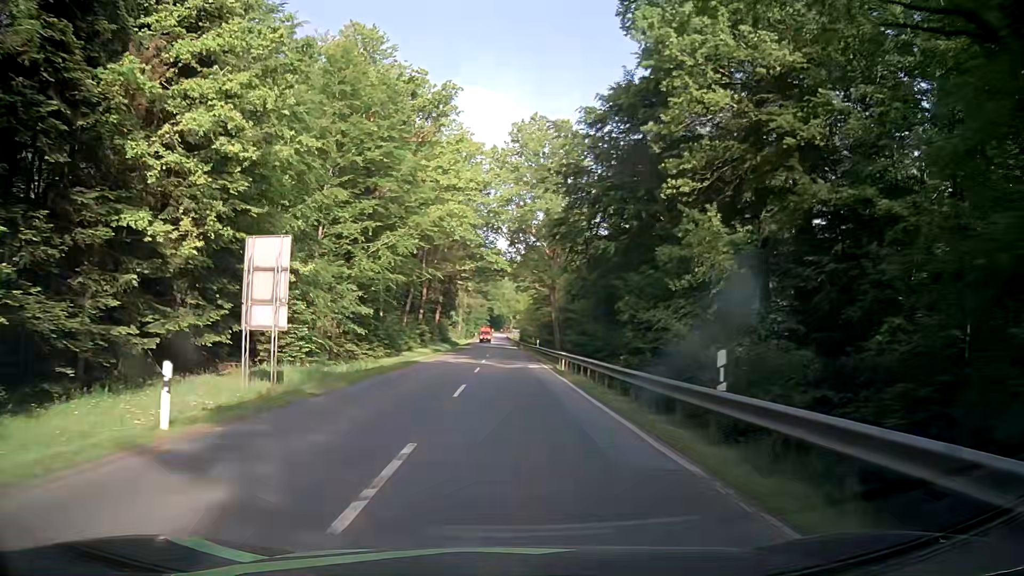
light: Day
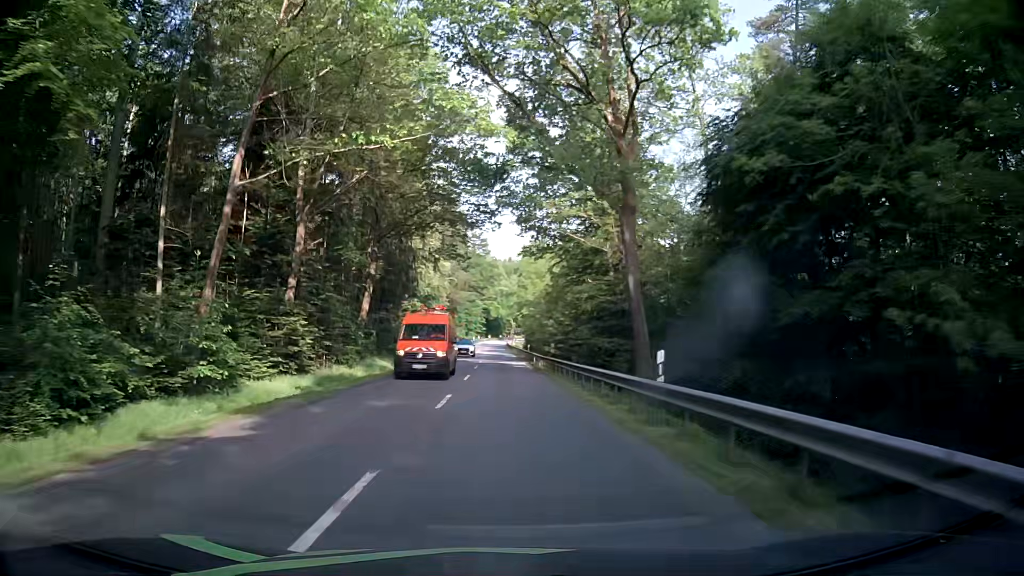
(-0.3, +45.5) m; 0°
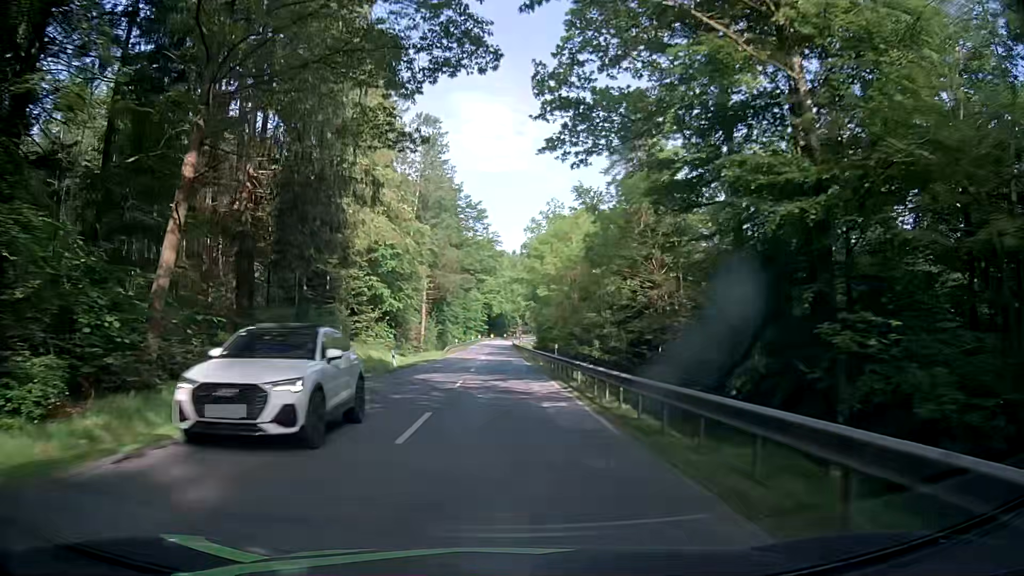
(0.0, +27.3) m; 0°
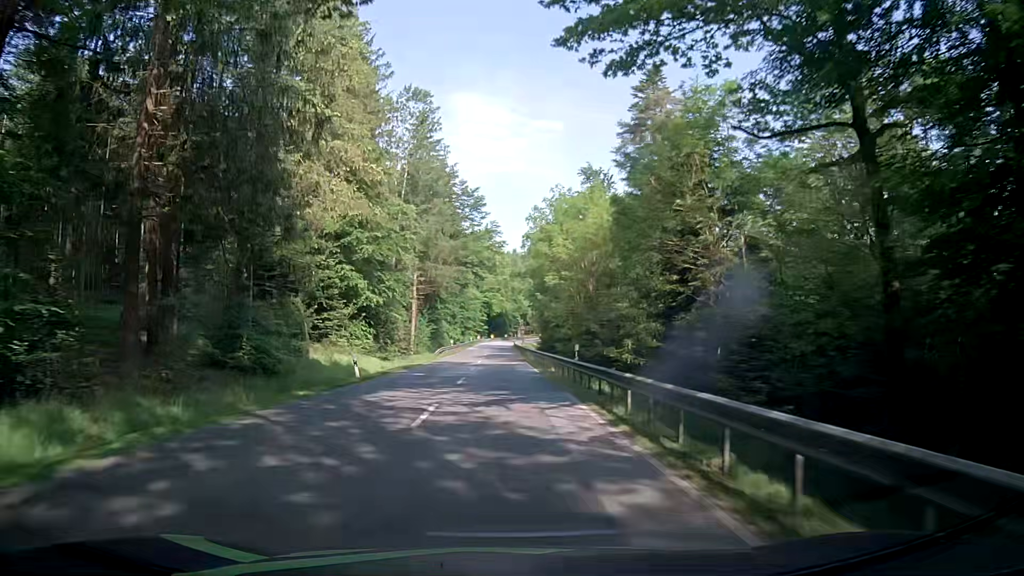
(0.0, +9.1) m; +1°
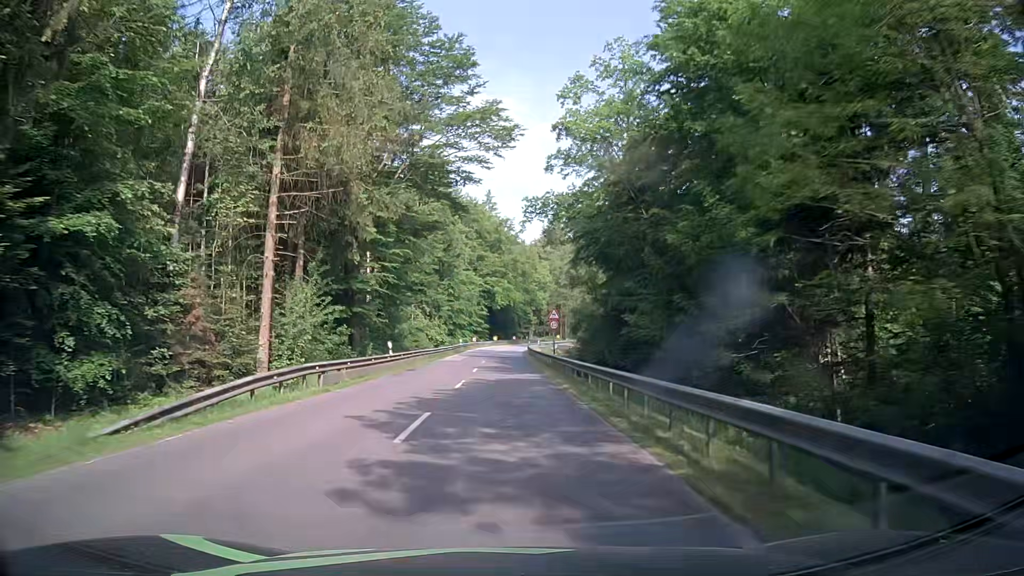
(-1.5, +45.6) m; -2°
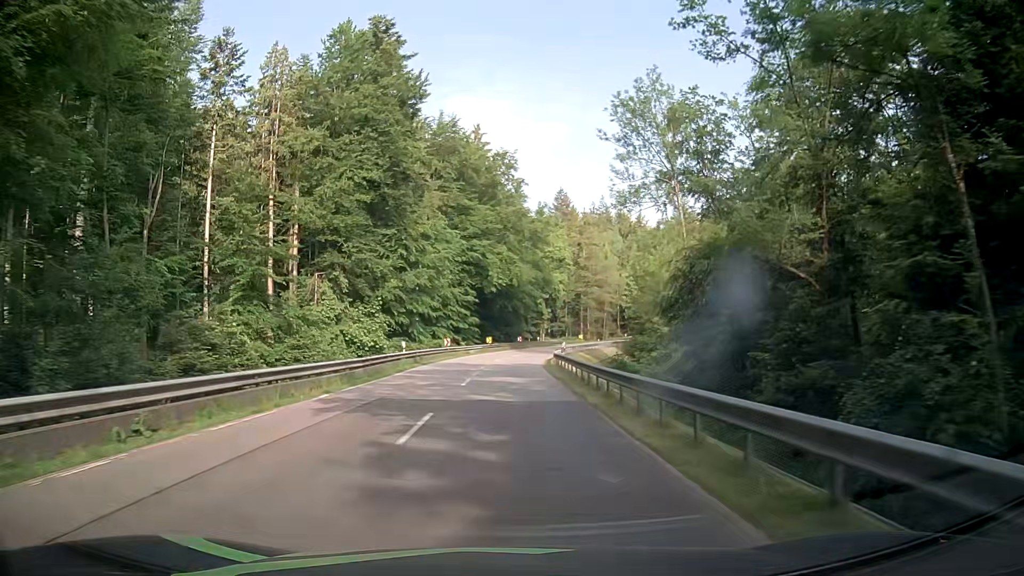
(-0.2, +45.5) m; +1°
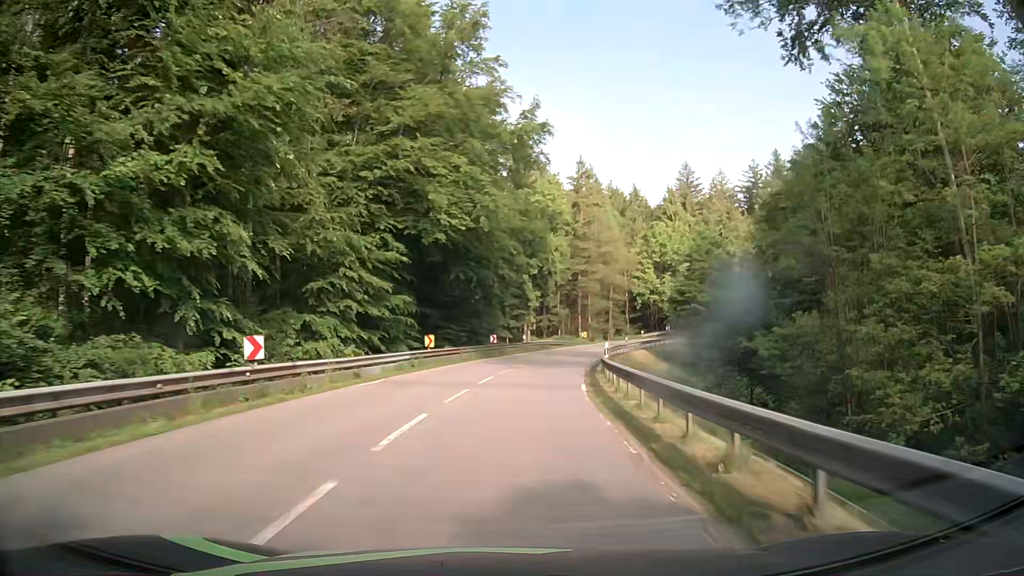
(-0.2, +36.4) m; +1°
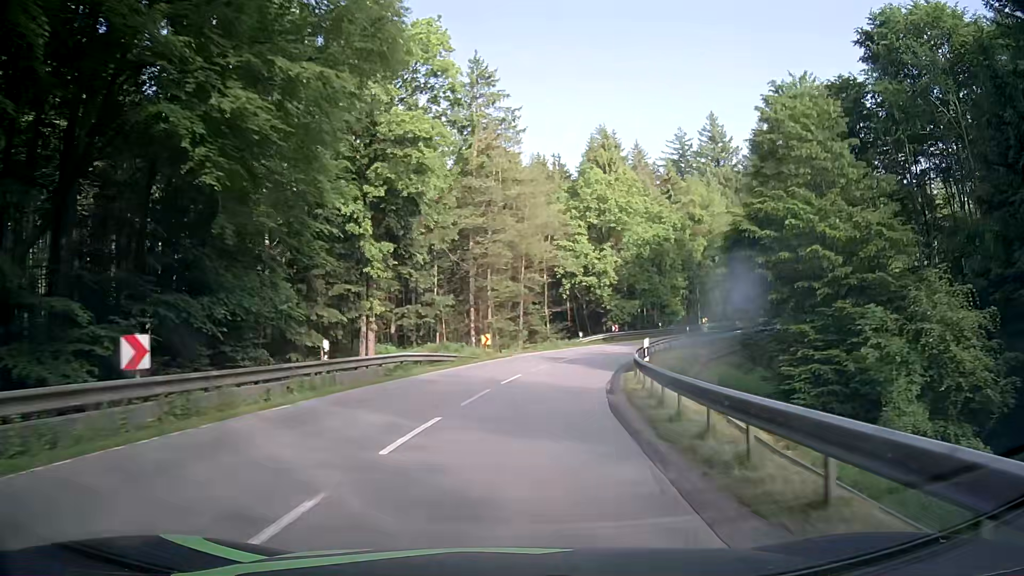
(+2.7, +36.3) m; +10°
(0, +10) (+1, +20) (+3, +30) (+6, +39) (+10, +48) (+15, +57) (+21, +65) (+28, +73) (+35, +80) (+42, +87) m
